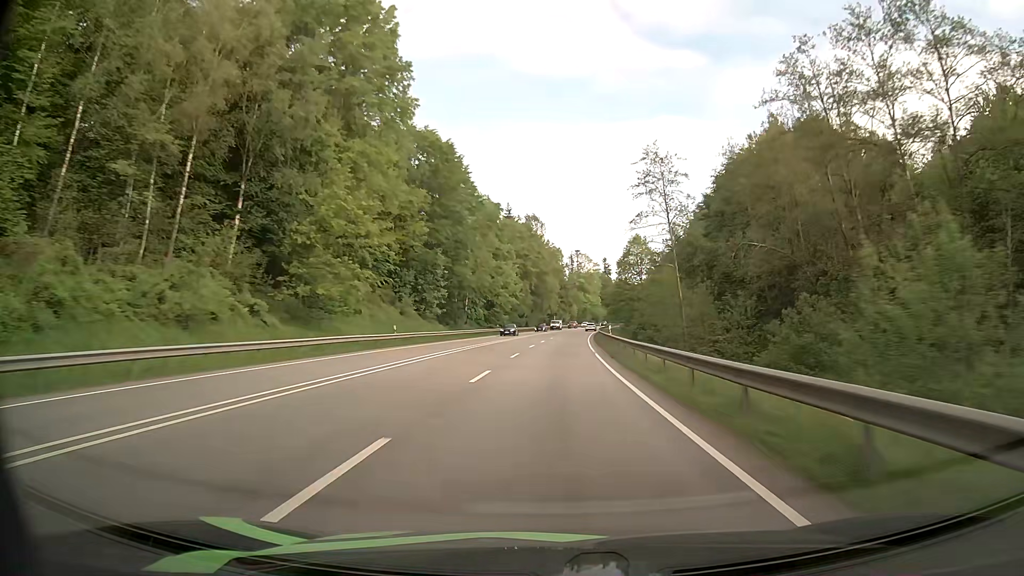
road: primary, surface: asphalt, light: Day
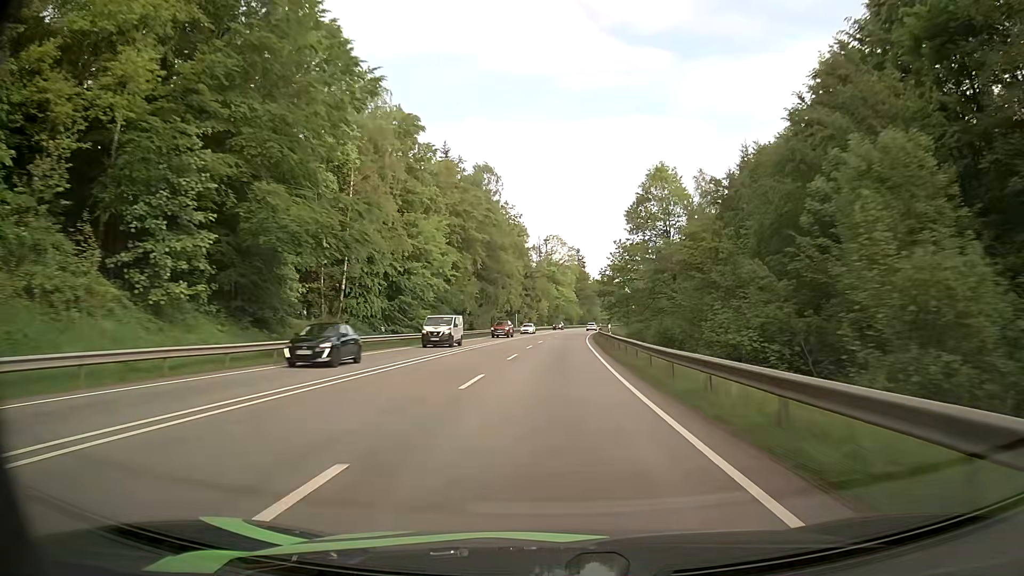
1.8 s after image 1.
(+1.2, +50.0) m; +3°
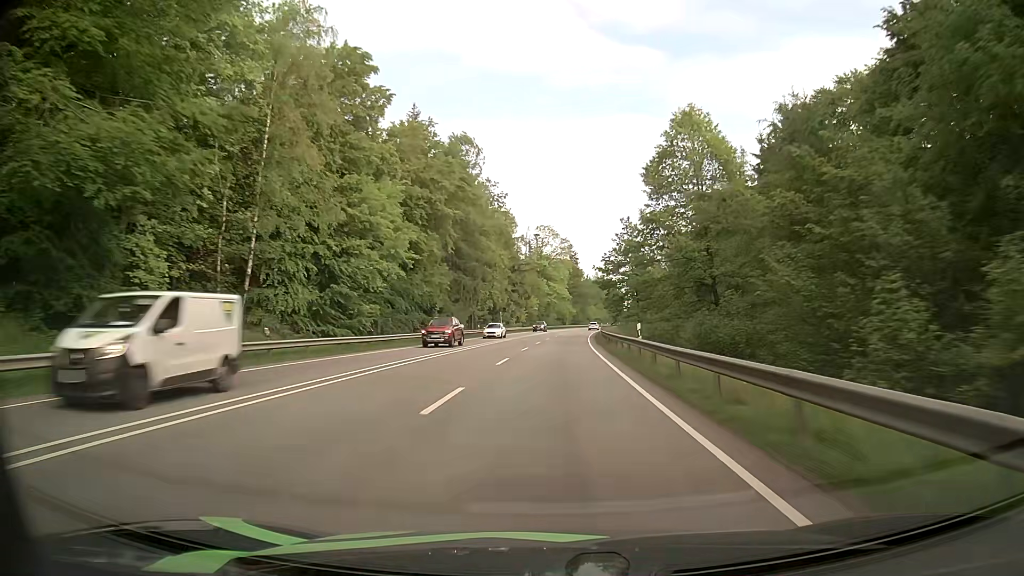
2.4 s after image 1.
(+0.1, +16.6) m; +1°
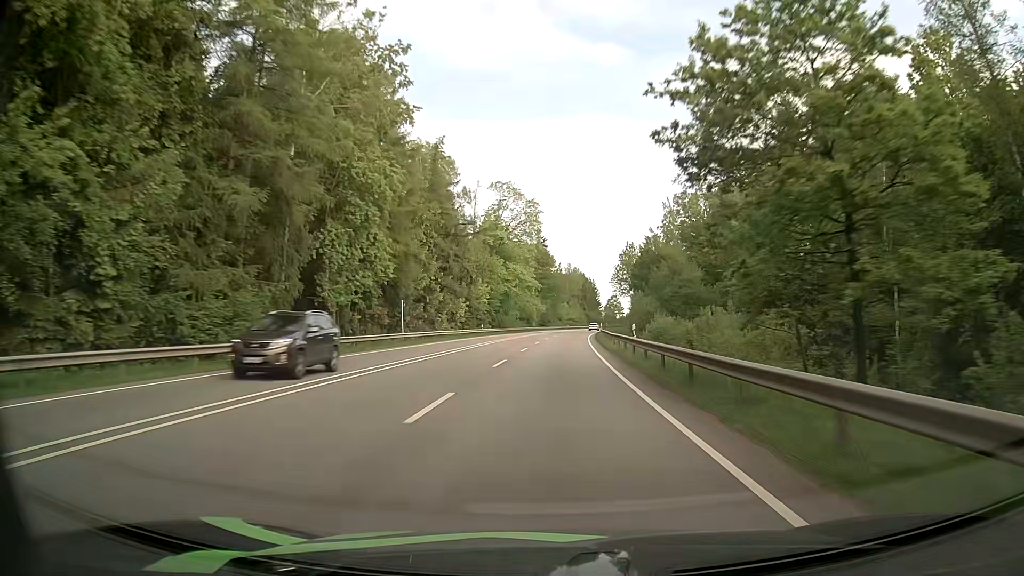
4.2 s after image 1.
(+1.1, +49.4) m; +3°
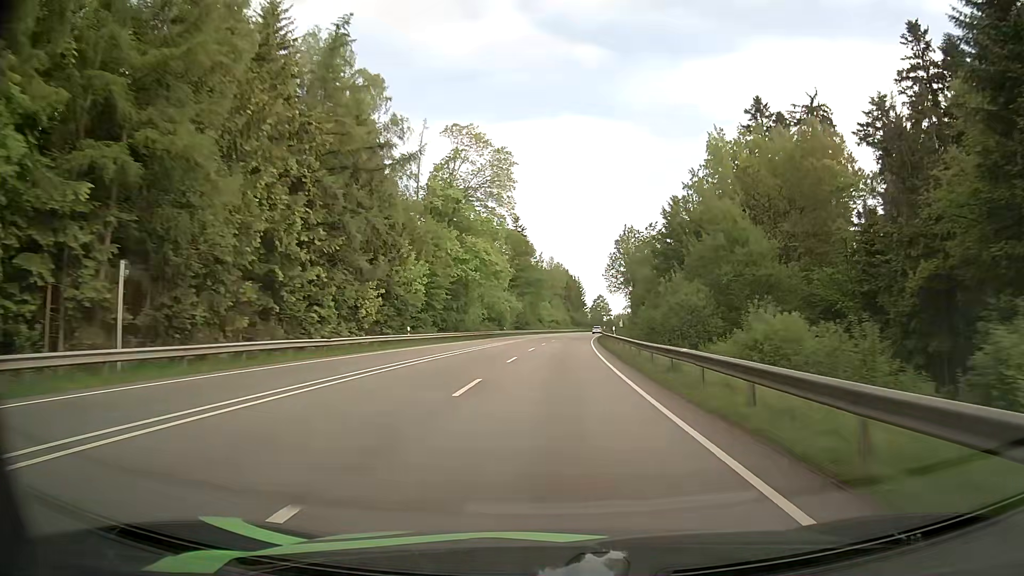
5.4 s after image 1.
(+0.6, +32.7) m; +2°
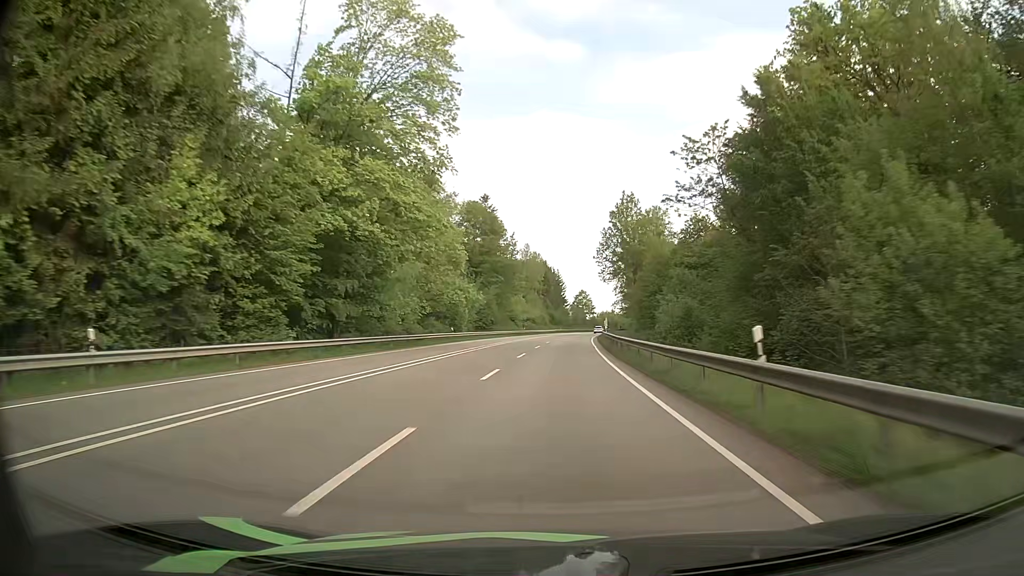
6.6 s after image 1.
(+0.5, +32.5) m; +2°
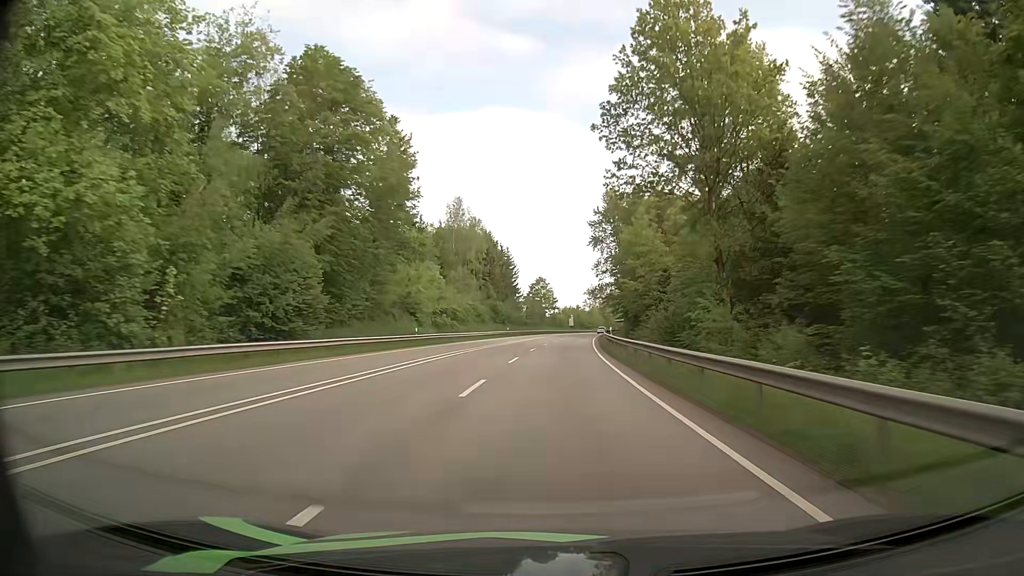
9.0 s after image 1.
(+1.8, +64.5) m; +4°
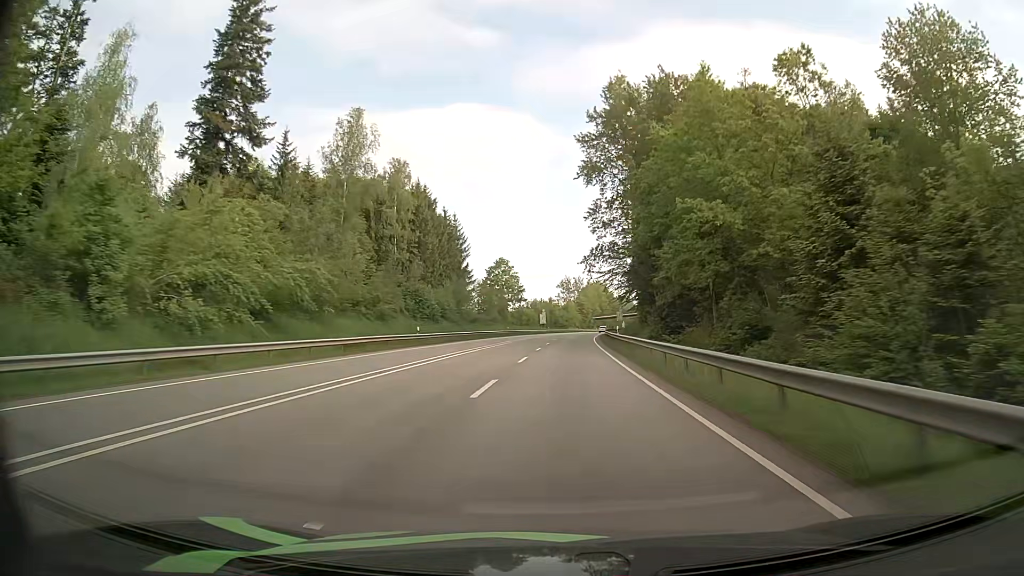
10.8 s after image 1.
(+1.3, +49.1) m; +3°
(0, +10) (0, +20) (0, +30) (+1, +40) (+1, +50) (+2, +60) (+3, +70) (+3, +80) (+4, +90) (+5, +100) m
